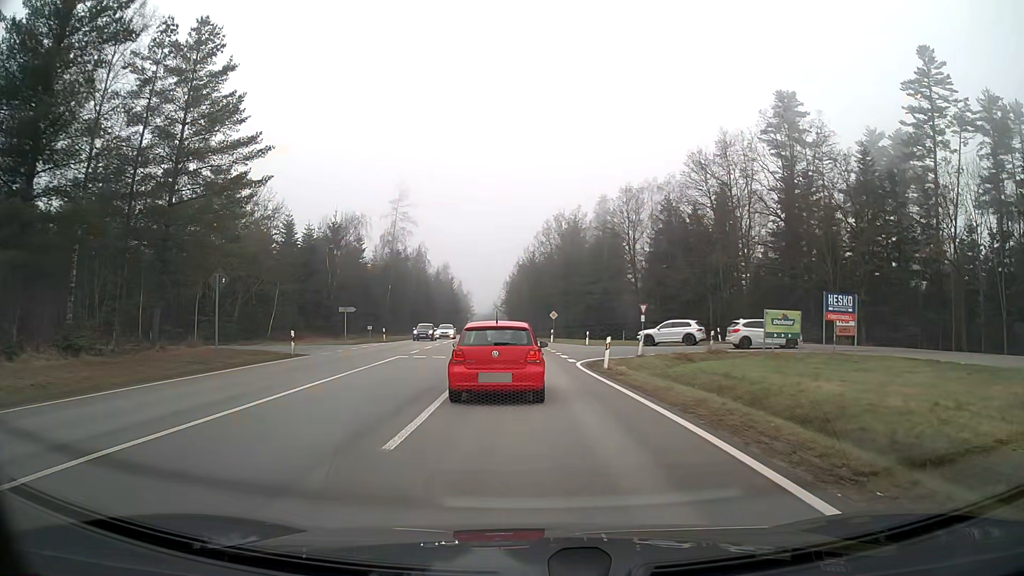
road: secondary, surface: asphalt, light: Day
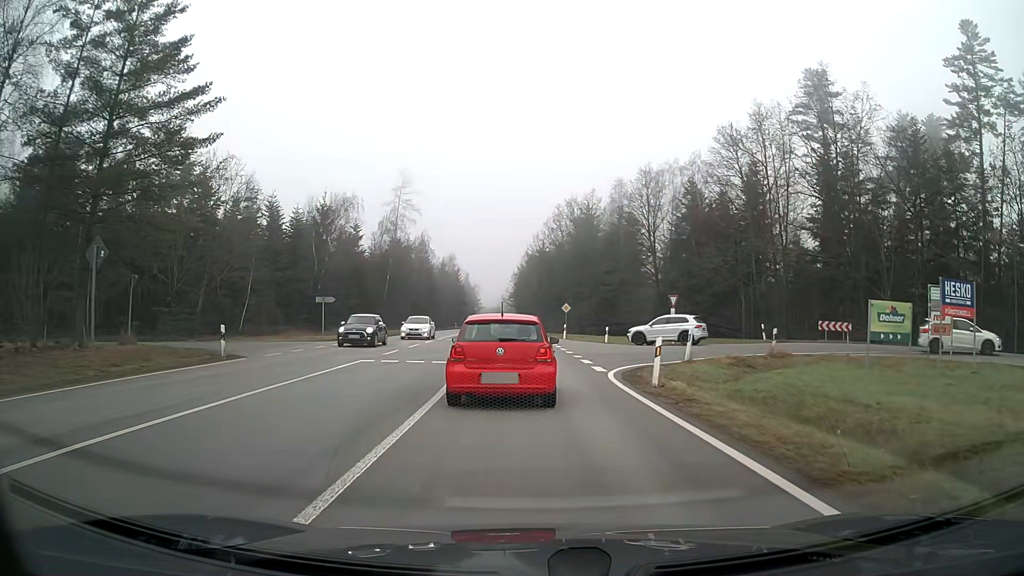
(0.0, +7.4) m; -1°
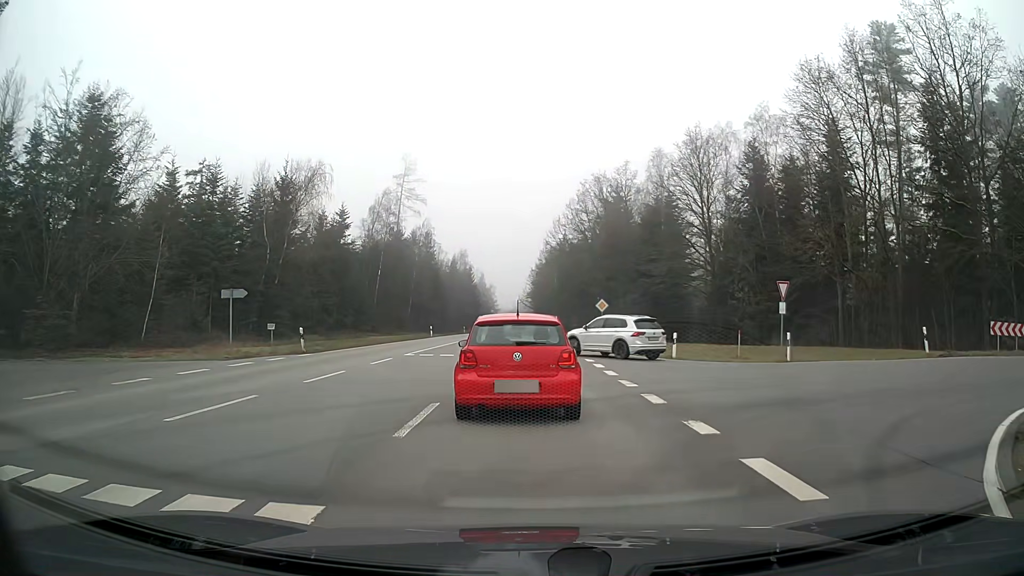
(-0.2, +15.6) m; -1°
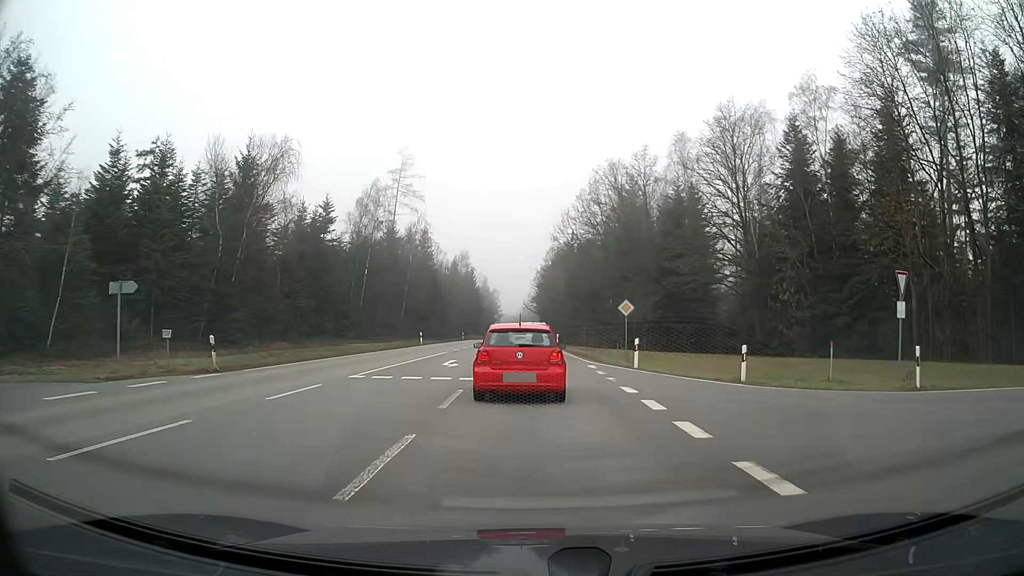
(-0.1, +8.9) m; -1°
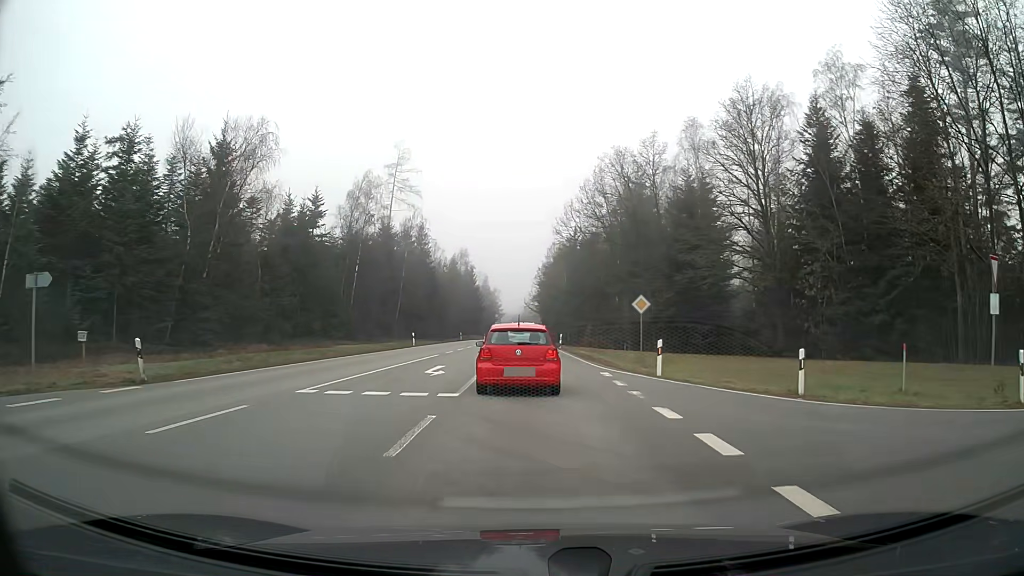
(0.0, +4.3) m; 0°
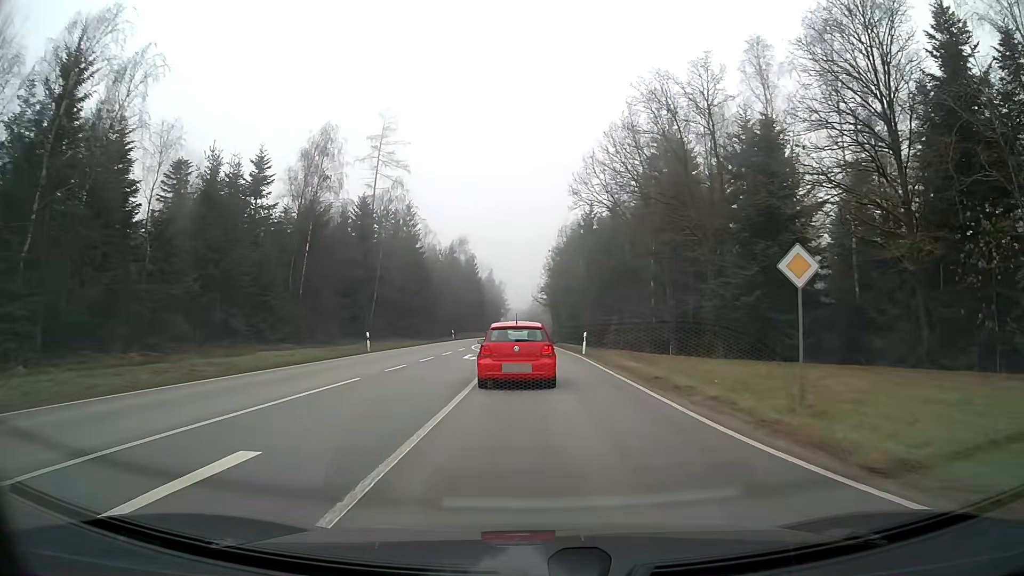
(-0.1, +17.1) m; -1°
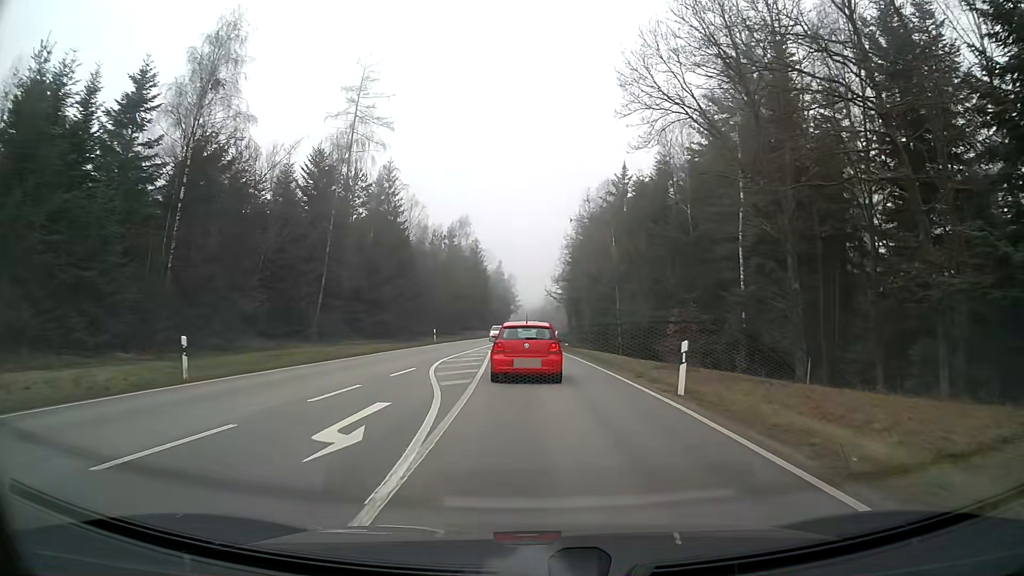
(-0.2, +20.8) m; -1°
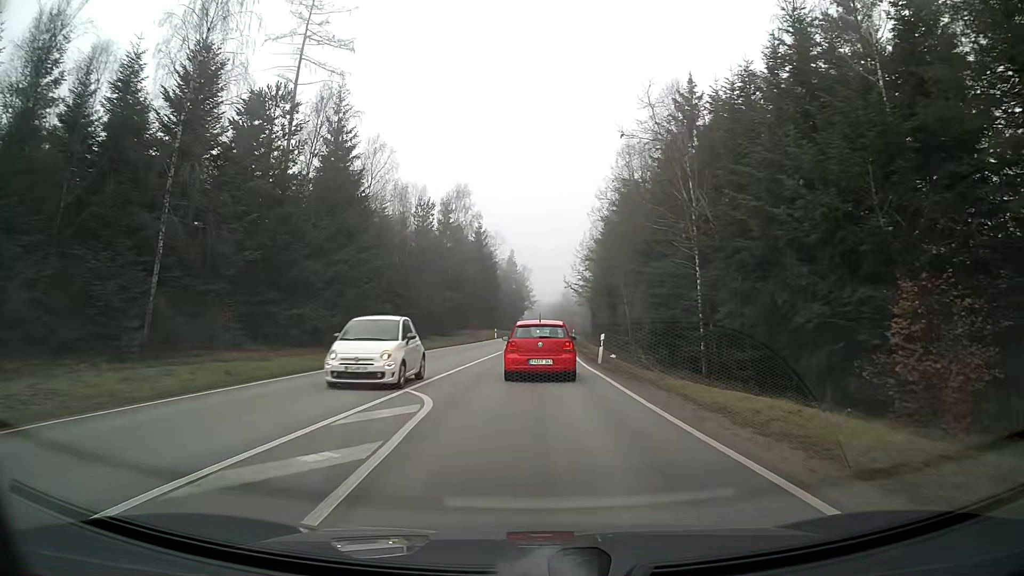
(-0.3, +24.1) m; -1°
